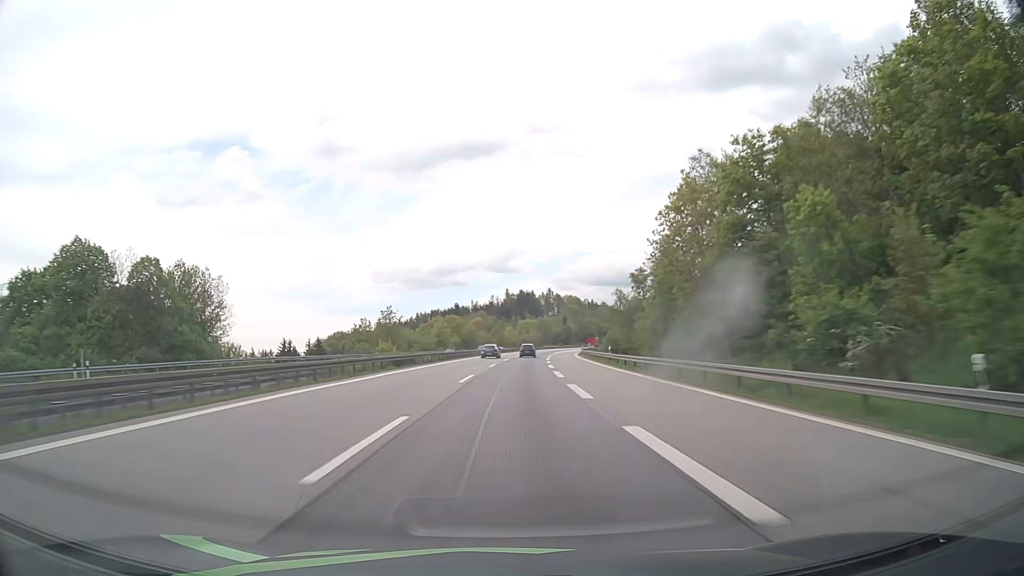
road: motorway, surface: asphalt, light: Day
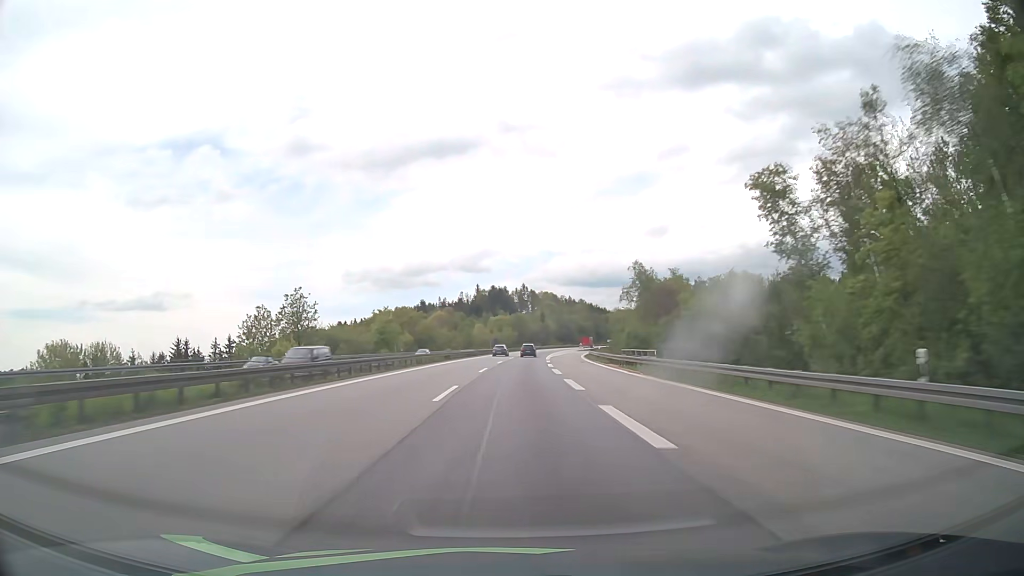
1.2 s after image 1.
(+0.9, +44.5) m; +2°
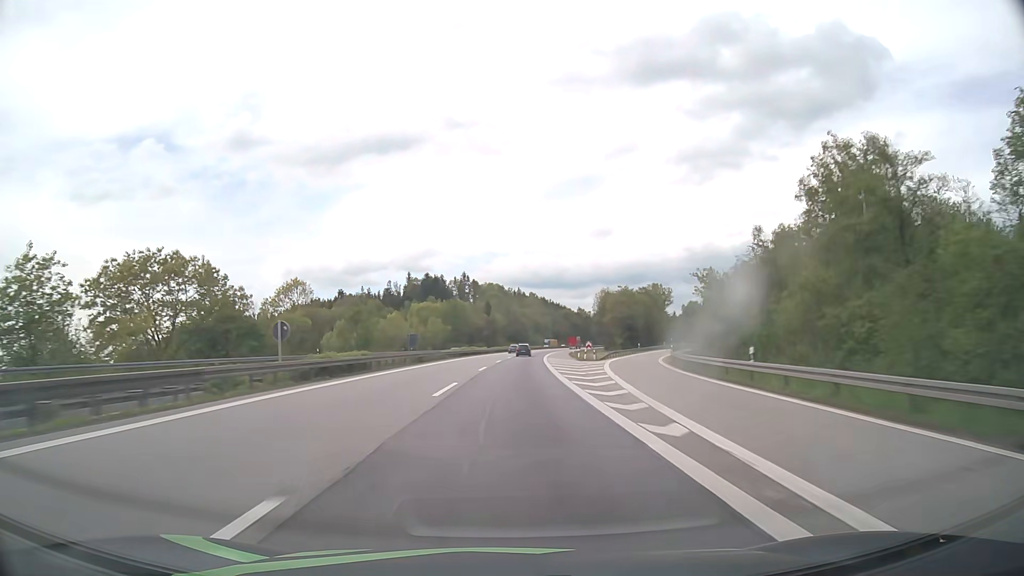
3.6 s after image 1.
(+3.7, +89.0) m; +5°
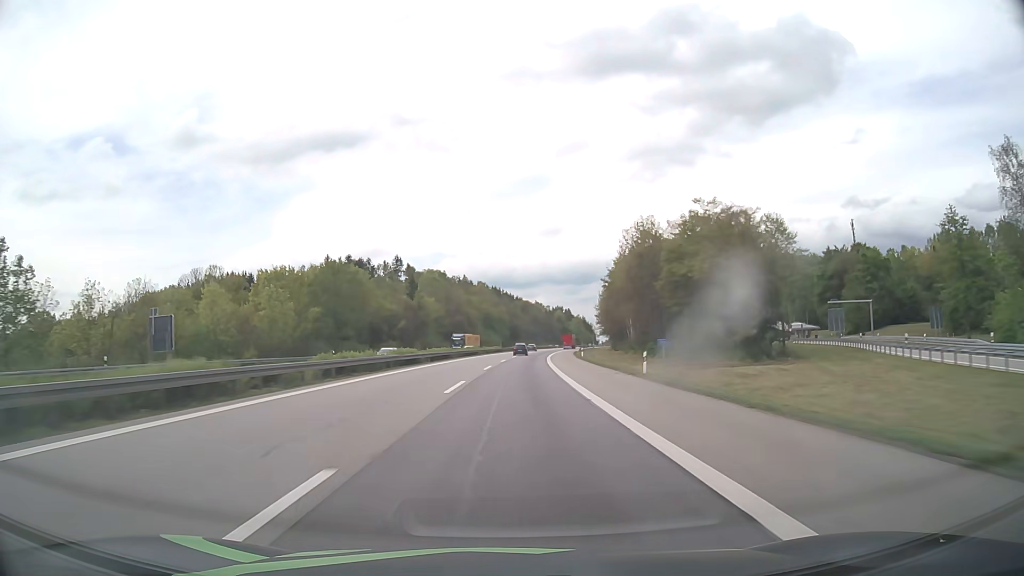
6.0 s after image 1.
(+3.6, +89.0) m; +4°
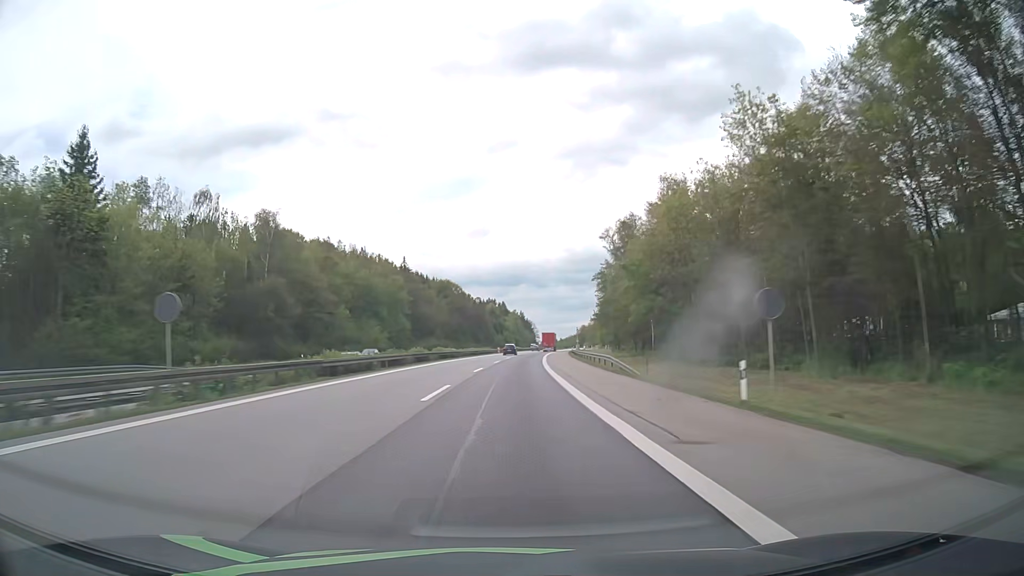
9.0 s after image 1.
(+6.1, +111.1) m; +6°
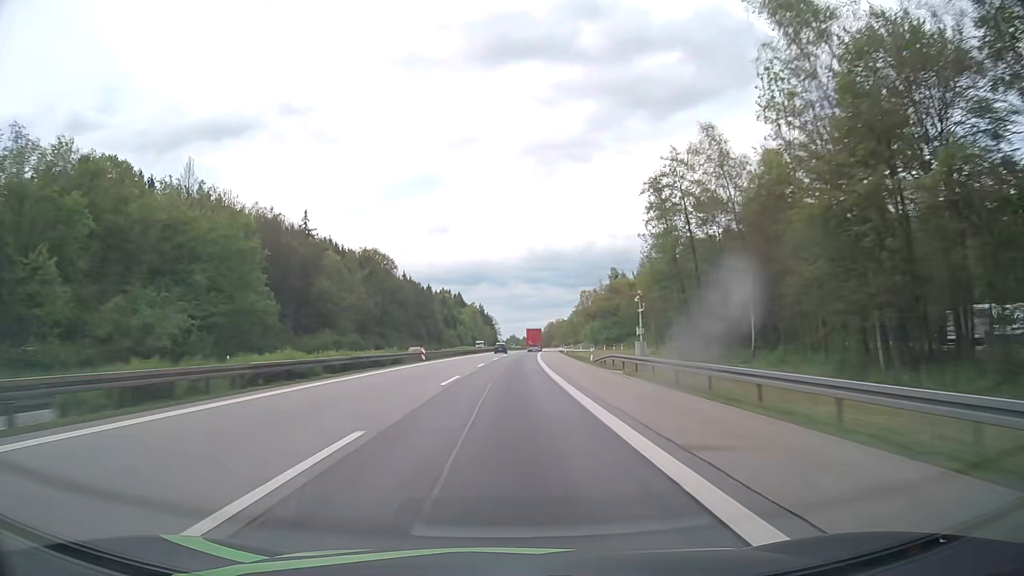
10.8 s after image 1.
(+1.9, +66.7) m; +3°
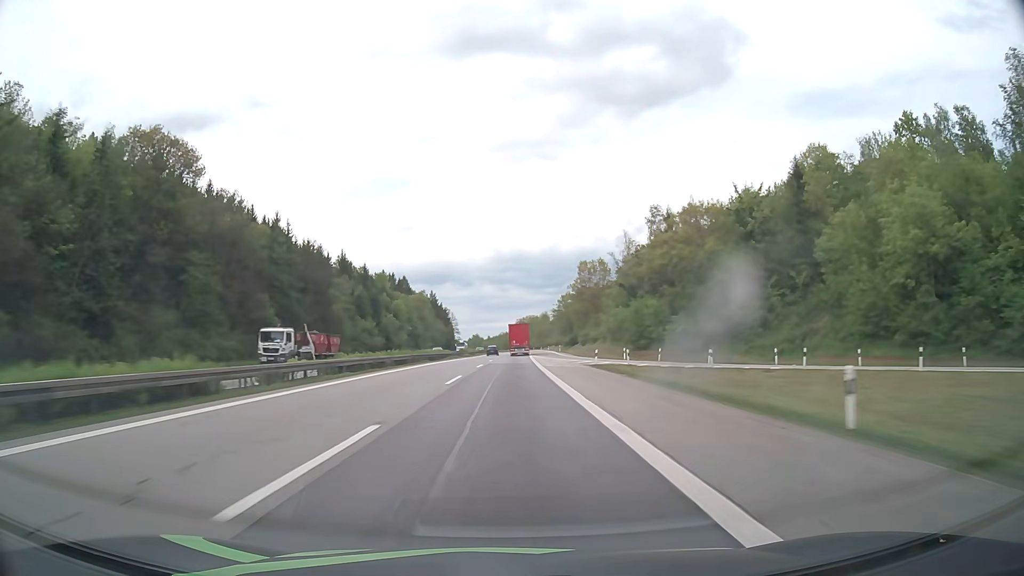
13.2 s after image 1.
(+3.1, +89.0) m; +3°
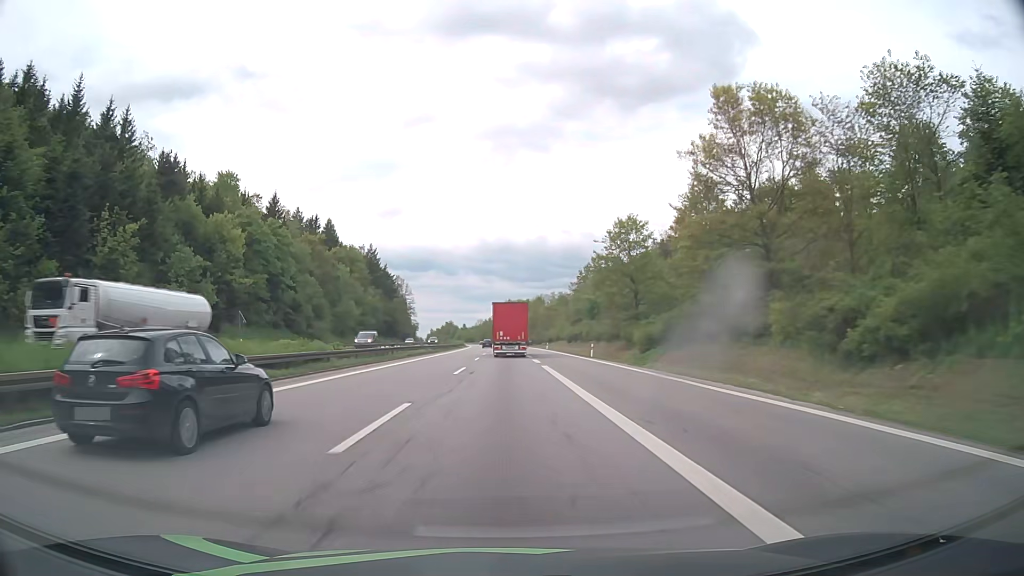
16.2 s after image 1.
(+1.9, +105.3) m; +2°
(0, +10) (0, +20) (0, +30) (0, +40) (0, +50) (0, +60) (0, +70) (0, +80) (0, +90) (0, +100) m
